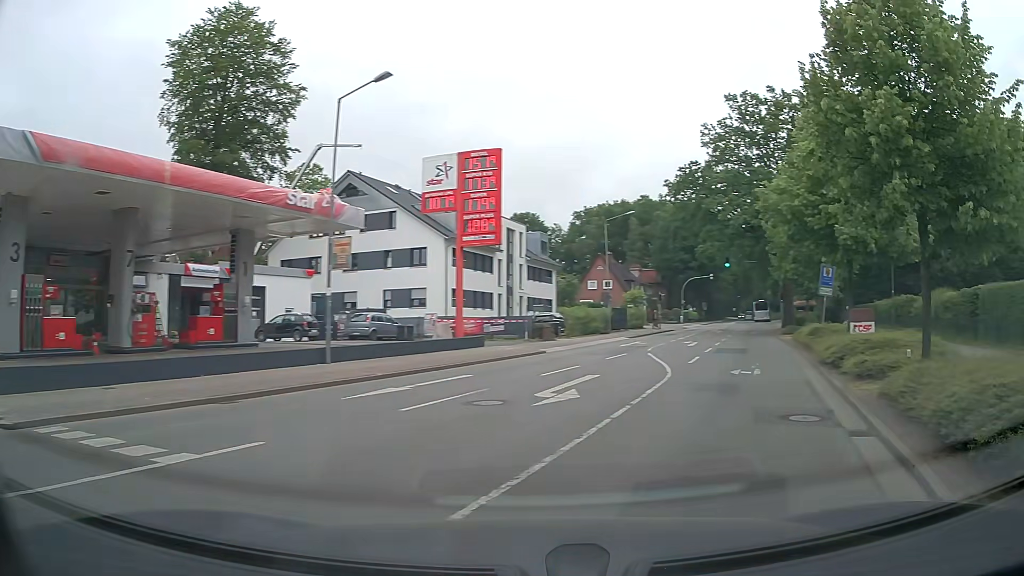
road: secondary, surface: asphalt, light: Day
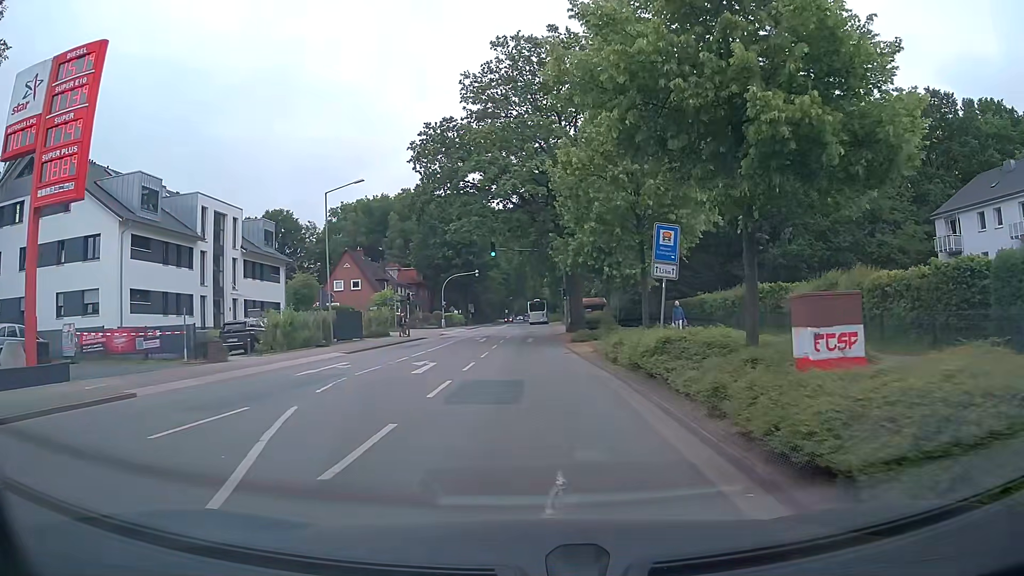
(+3.7, +13.3) m; +18°
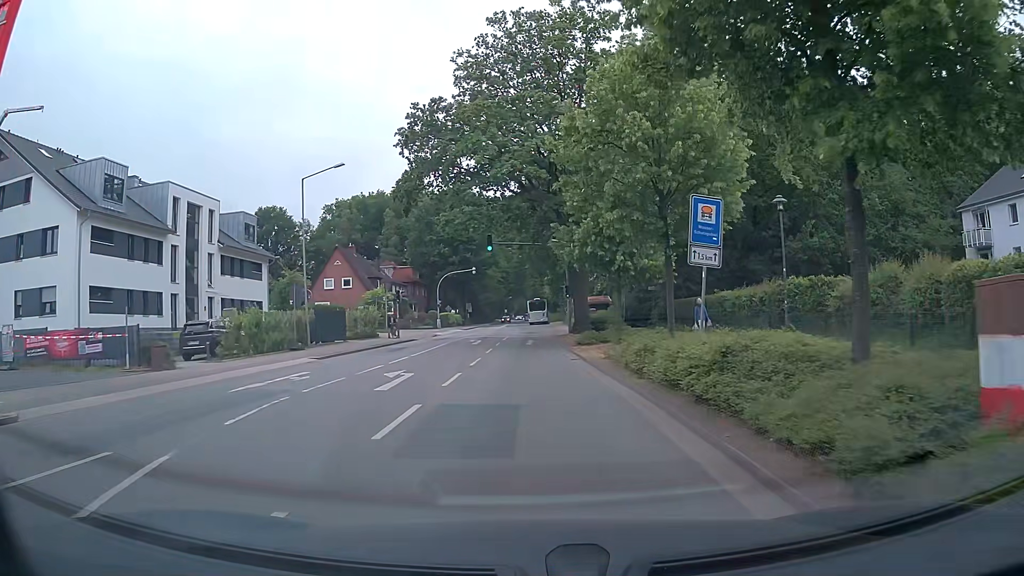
(0.0, +4.1) m; +1°
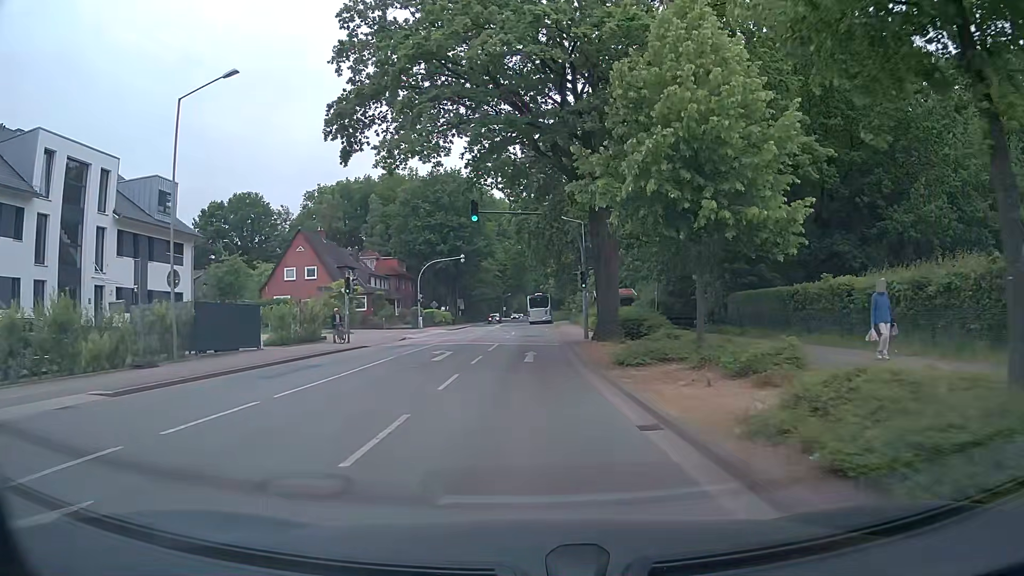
(-0.1, +13.6) m; 0°
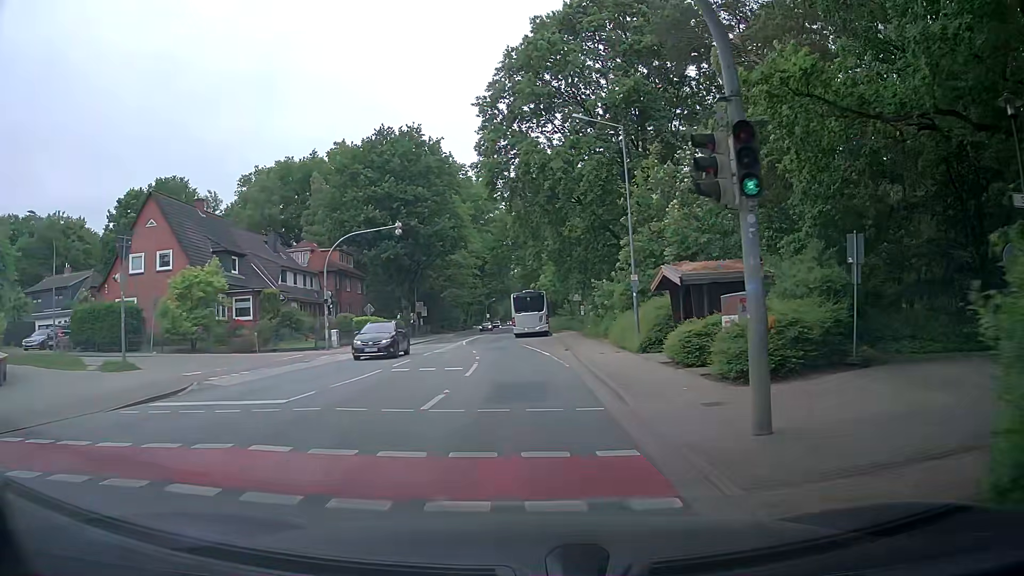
(+0.1, +26.4) m; +1°
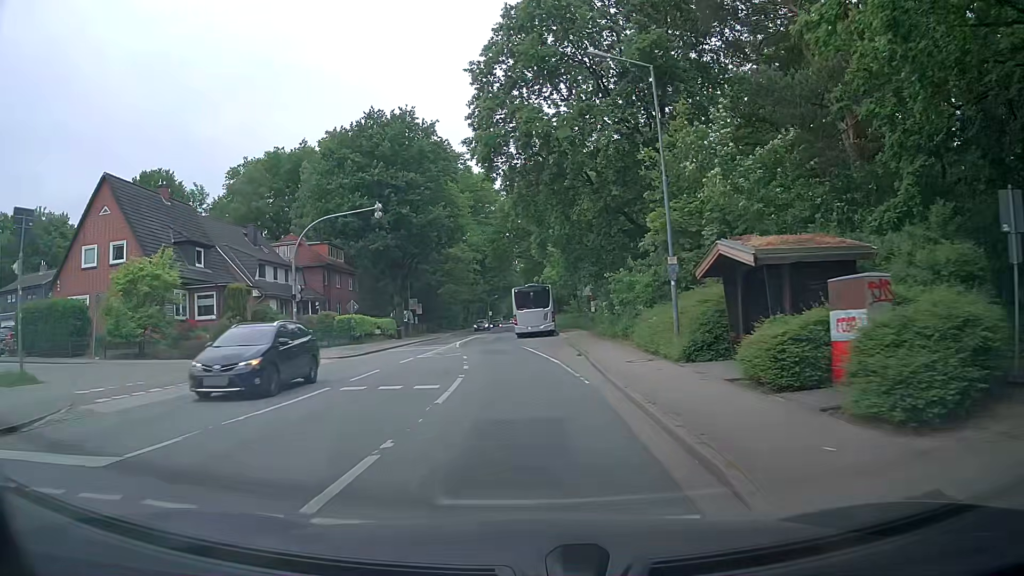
(-0.1, +5.7) m; -1°
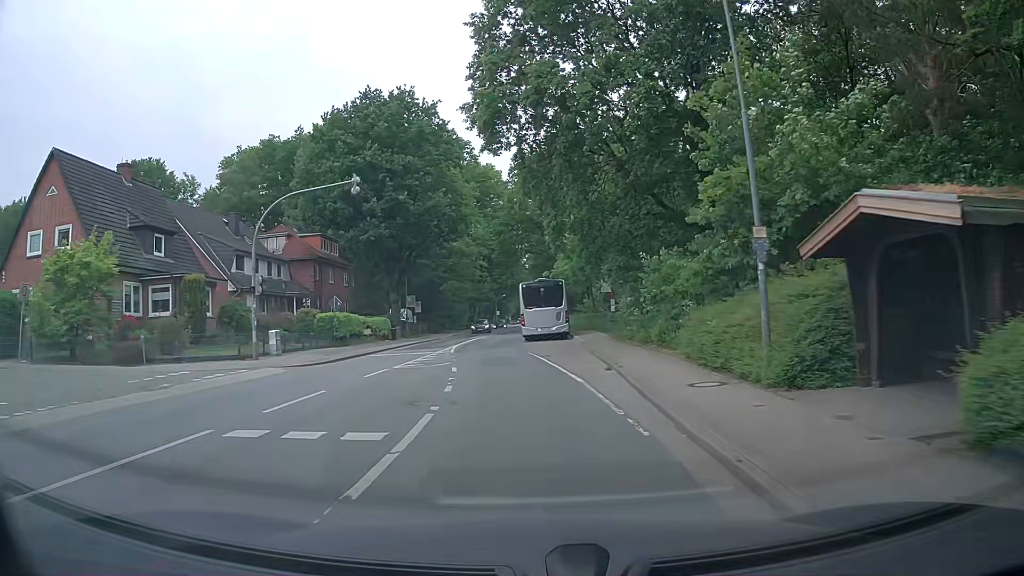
(0.0, +6.0) m; 0°
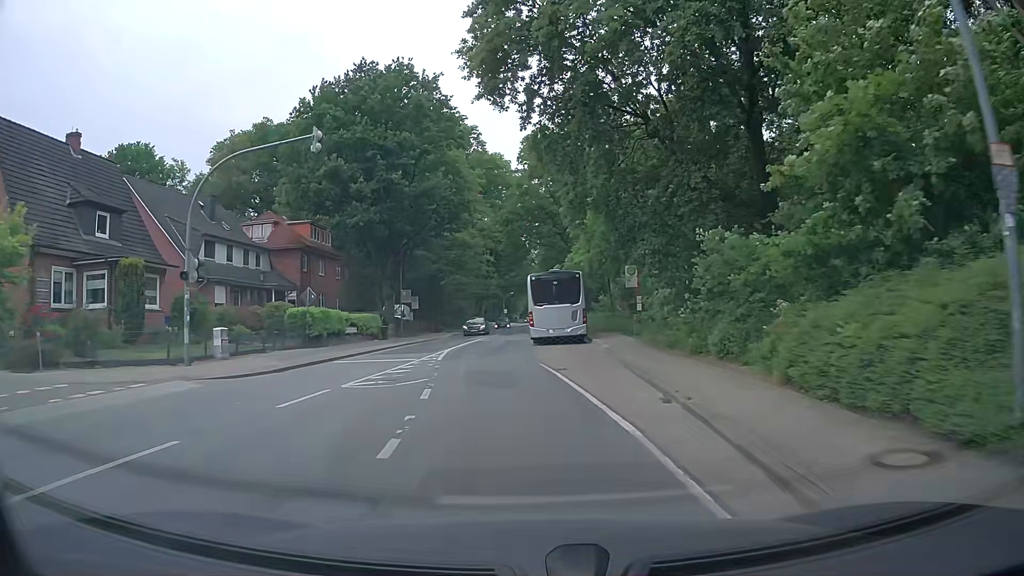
(0.0, +6.2) m; 0°
